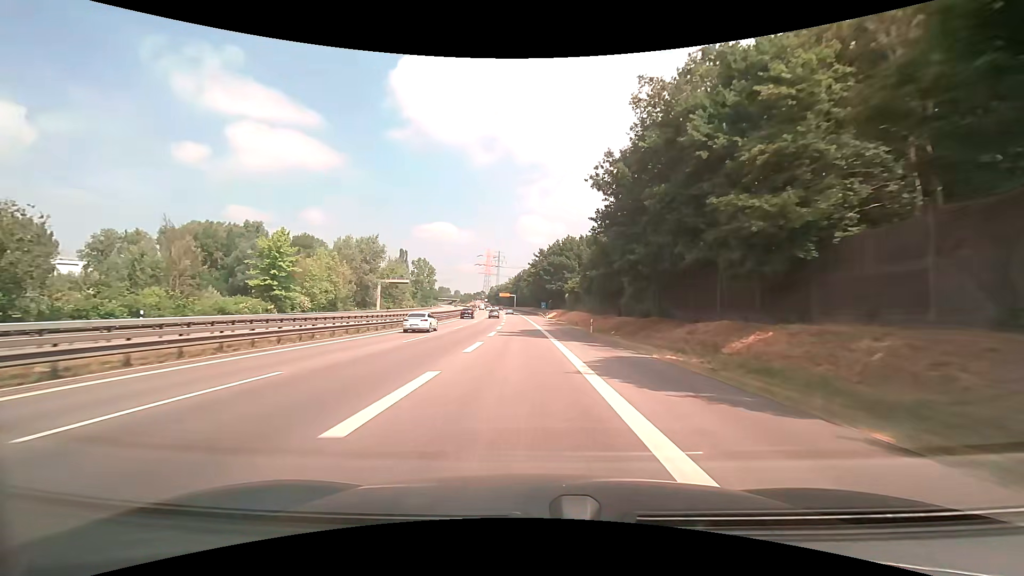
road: trunk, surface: asphalt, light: Day
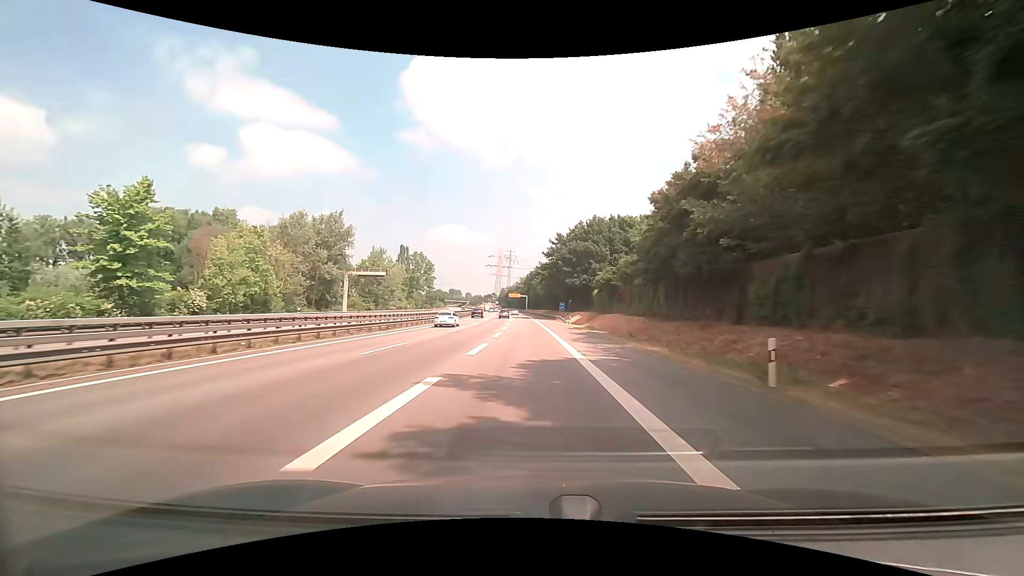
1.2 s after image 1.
(-0.3, +25.1) m; -2°
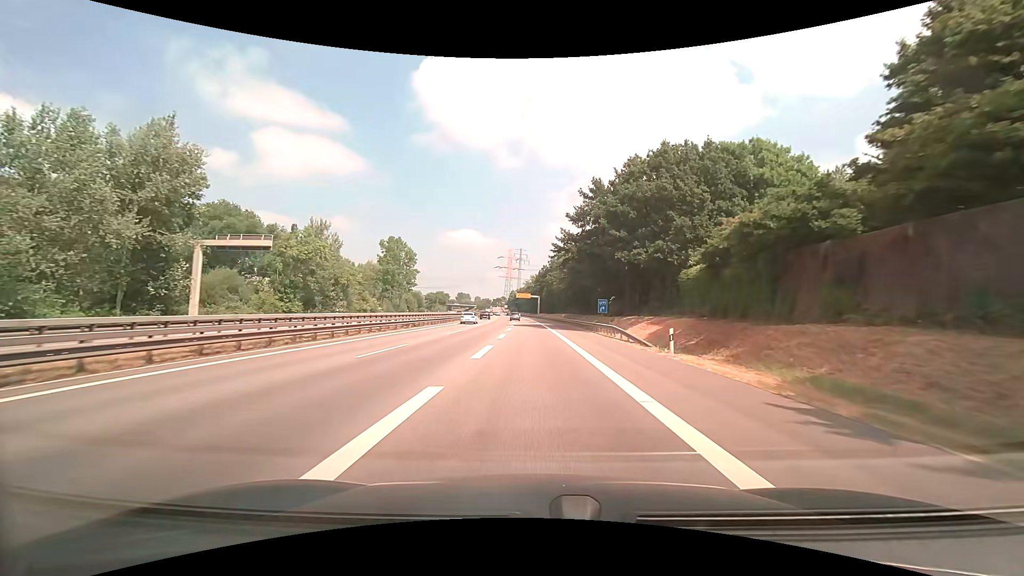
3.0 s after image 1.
(-0.4, +37.5) m; -1°
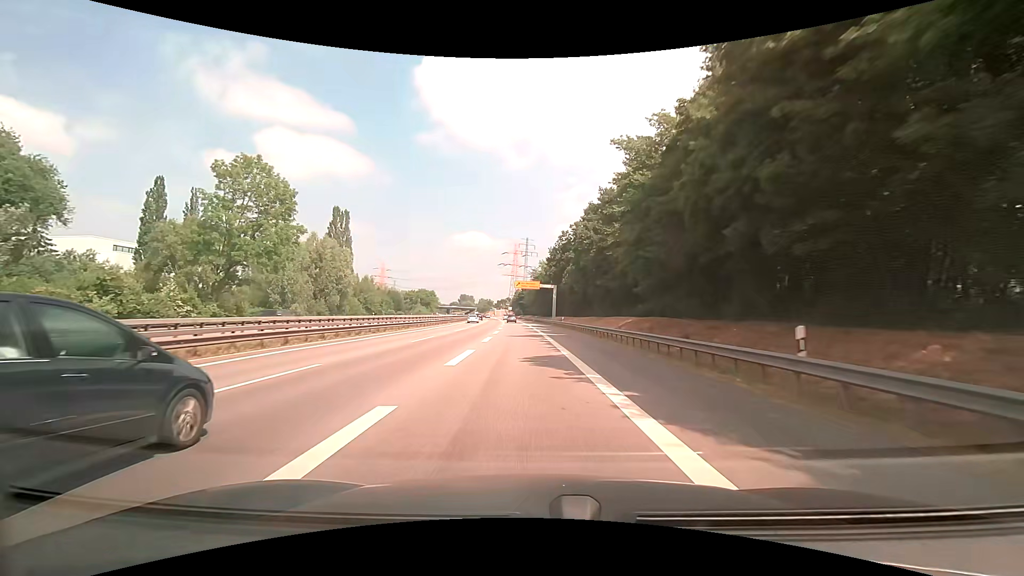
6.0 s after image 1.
(-0.6, +61.9) m; -1°
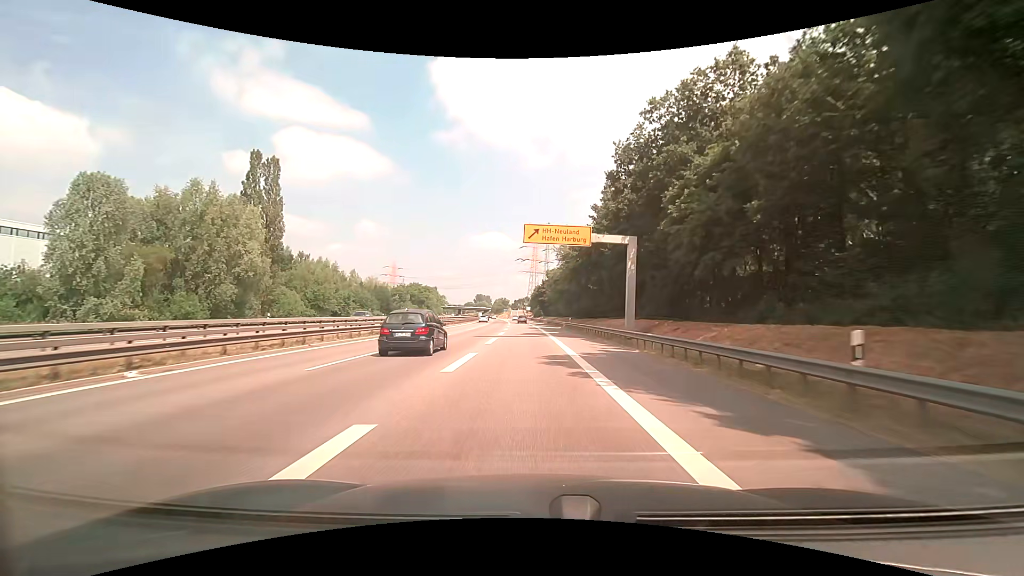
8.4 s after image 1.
(-1.2, +49.3) m; -2°
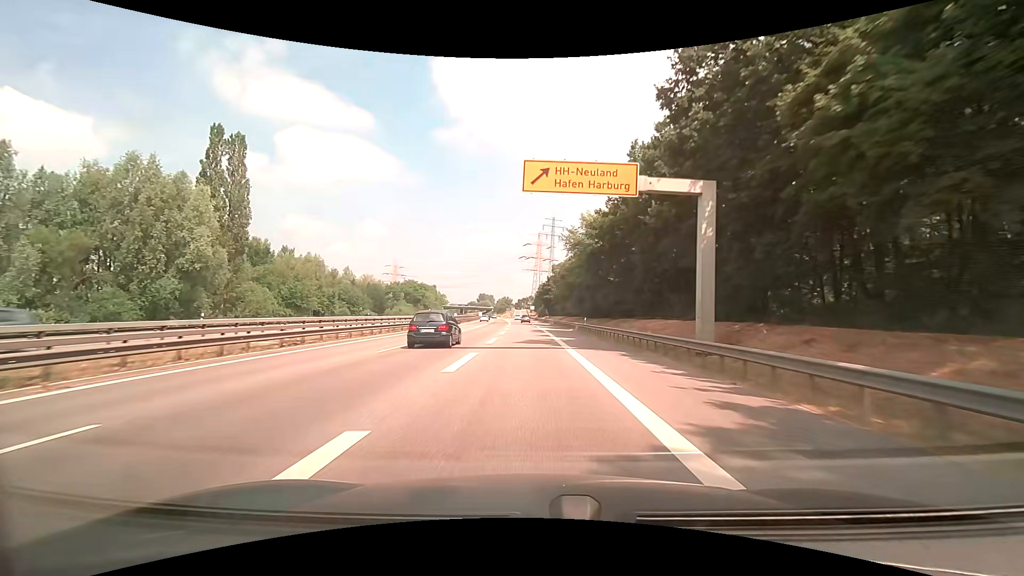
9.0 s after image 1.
(-0.1, +12.3) m; -1°
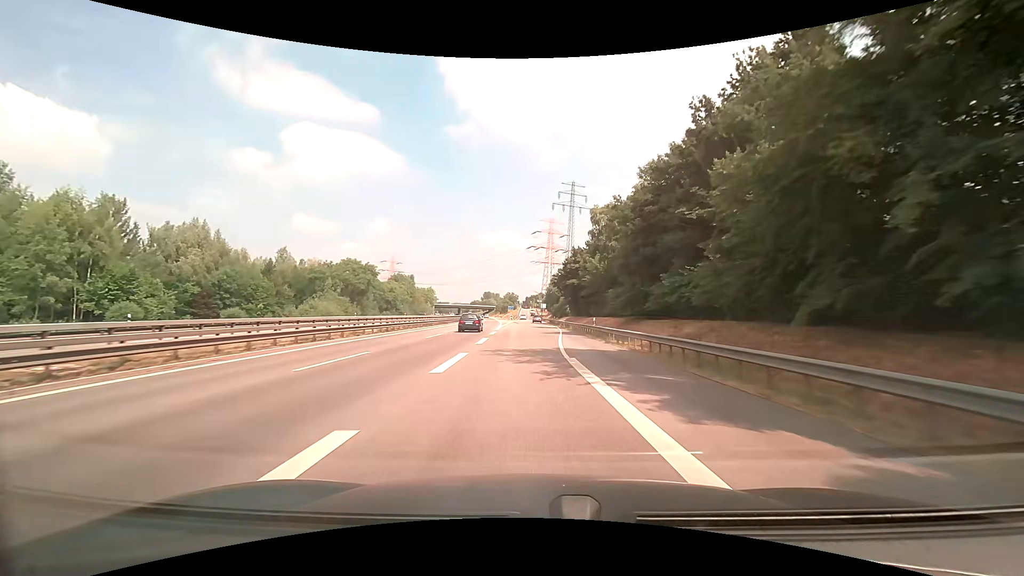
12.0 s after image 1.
(-0.7, +60.0) m; -1°
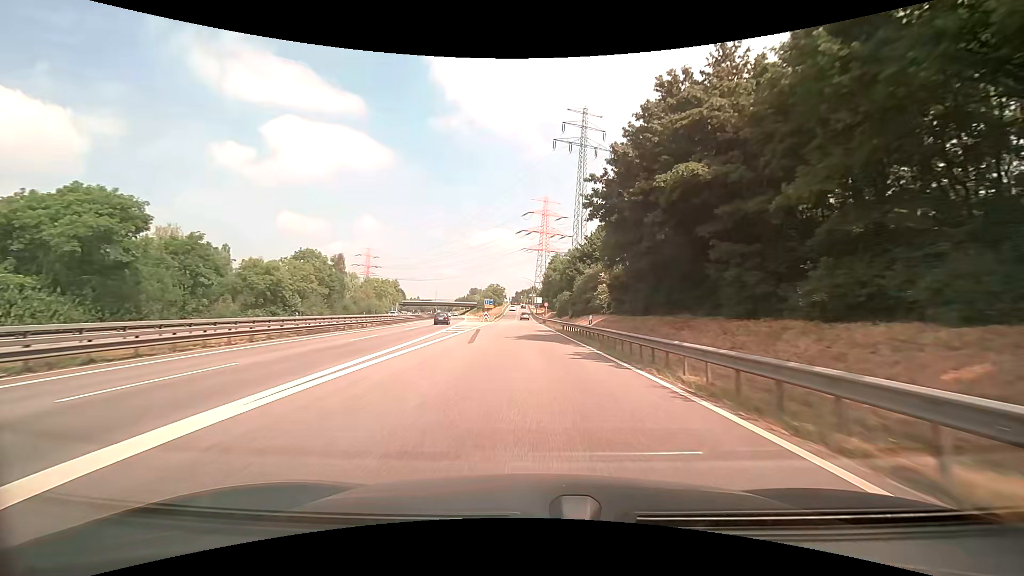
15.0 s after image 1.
(+0.3, +57.5) m; +1°
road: trunk_link
